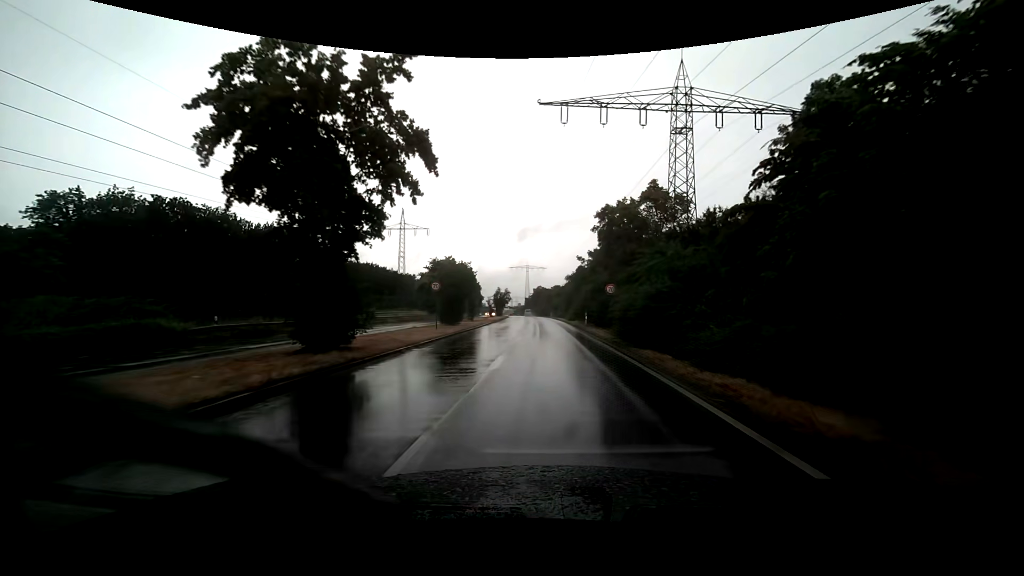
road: primary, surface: asphalt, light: Day
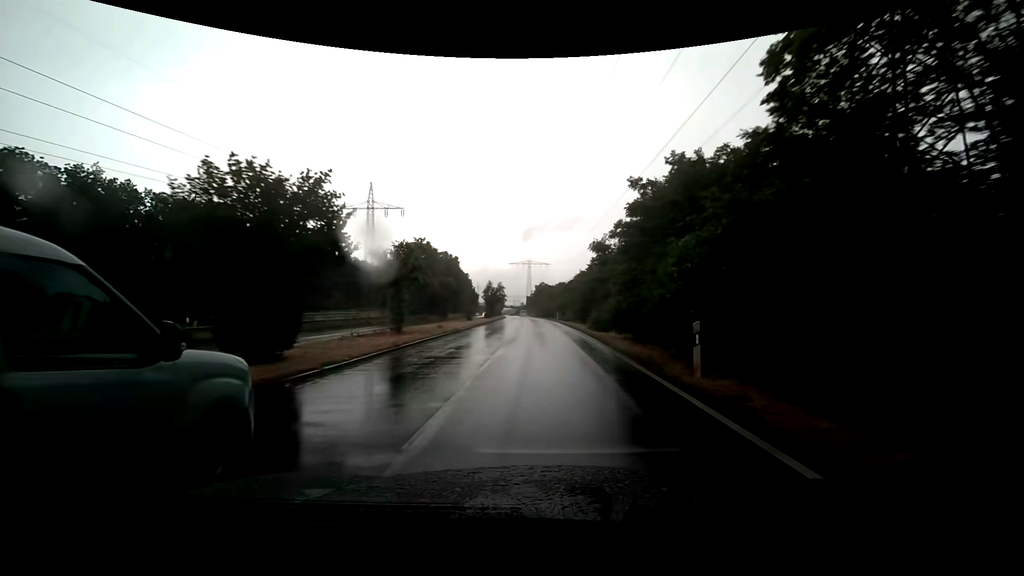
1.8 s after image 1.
(+0.2, +24.8) m; 0°
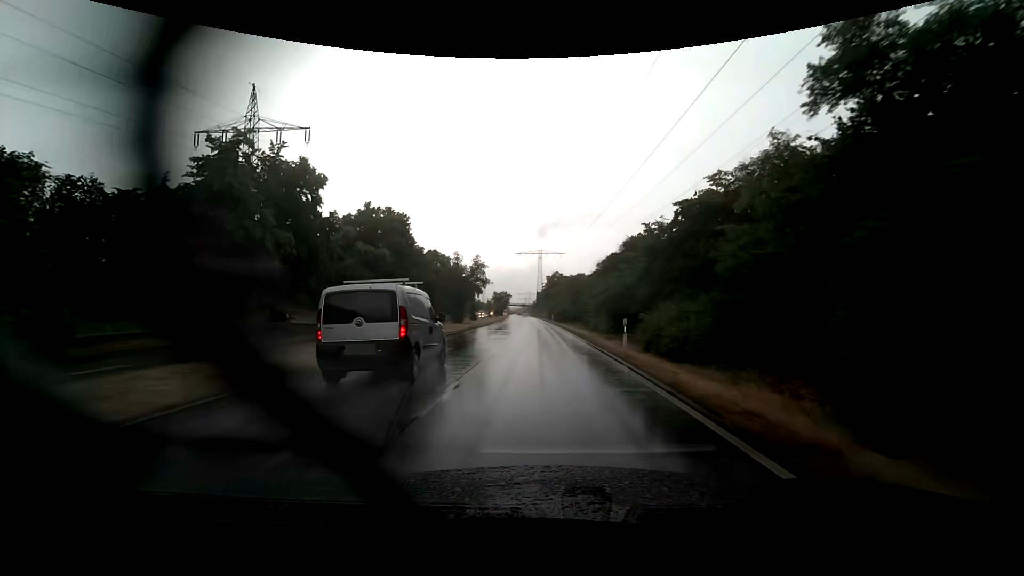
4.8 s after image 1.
(-0.7, +44.2) m; -2°
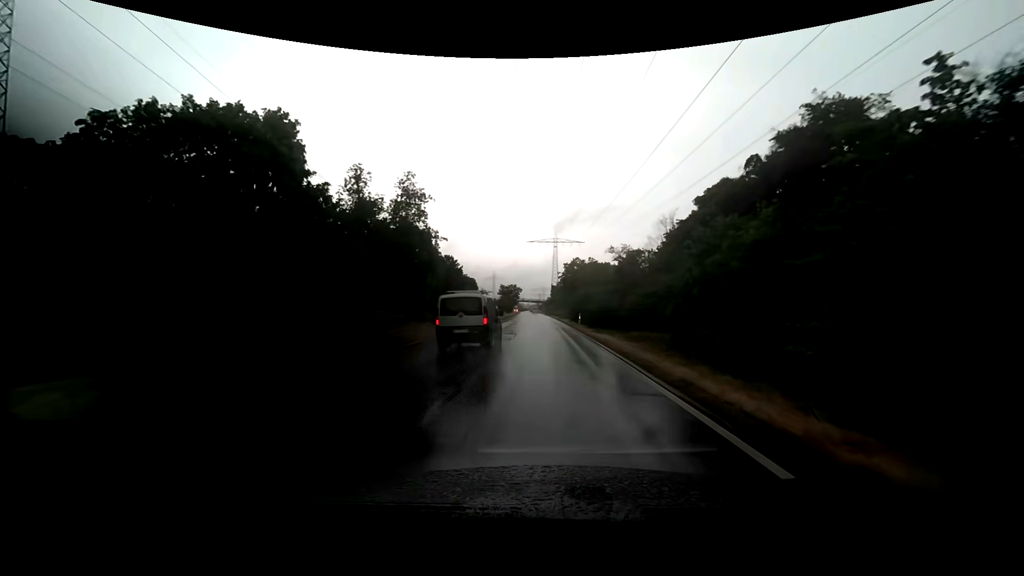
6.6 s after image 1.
(-0.2, +28.7) m; -1°
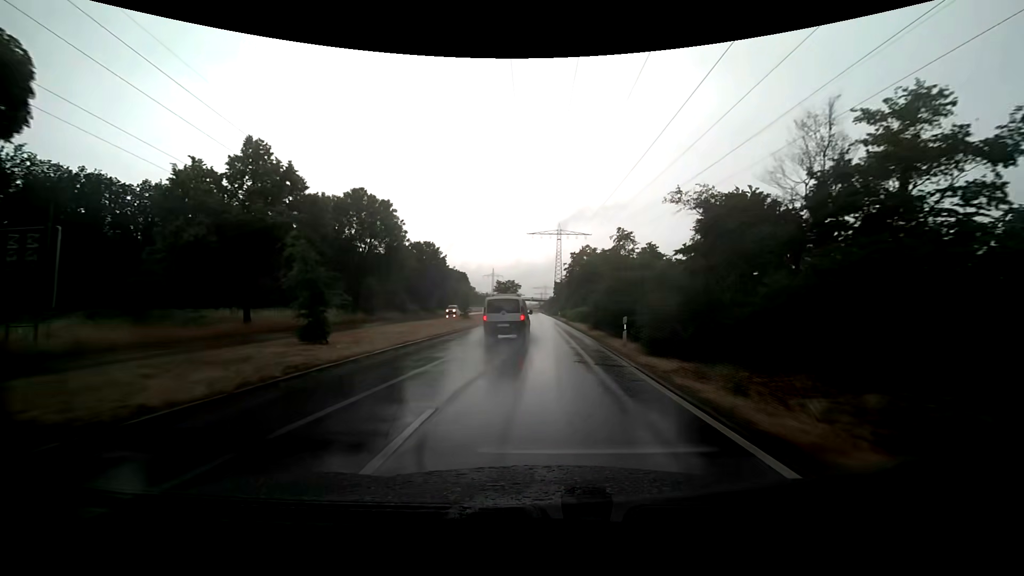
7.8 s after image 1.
(-0.2, +20.0) m; -1°
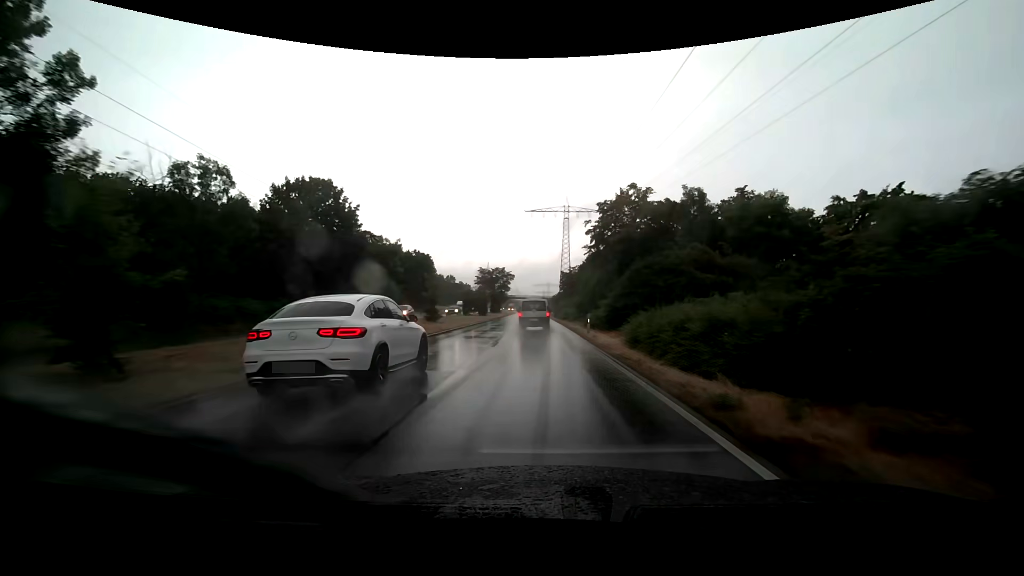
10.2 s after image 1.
(0.0, +42.0) m; 0°
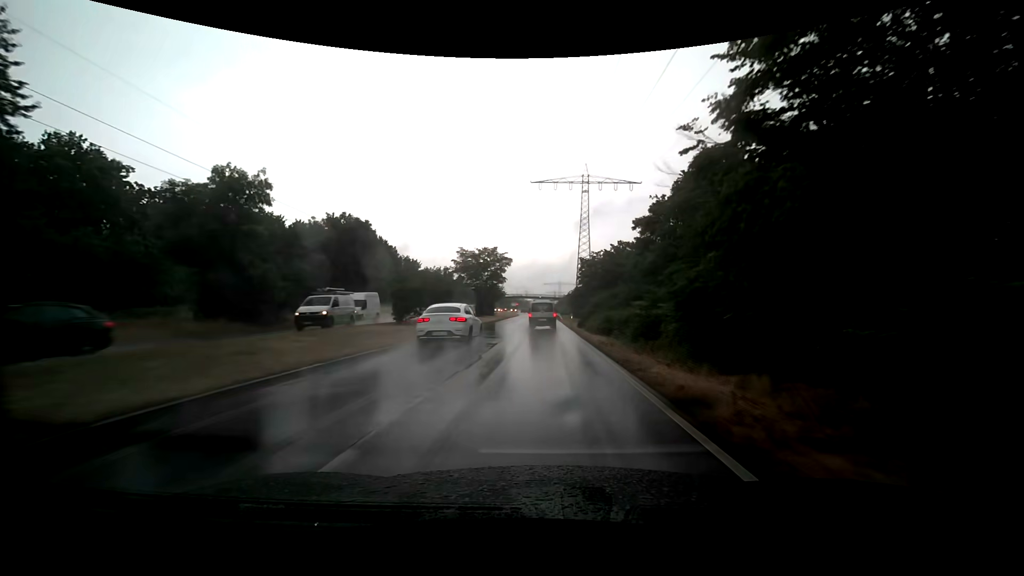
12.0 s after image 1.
(-0.1, +33.2) m; -1°
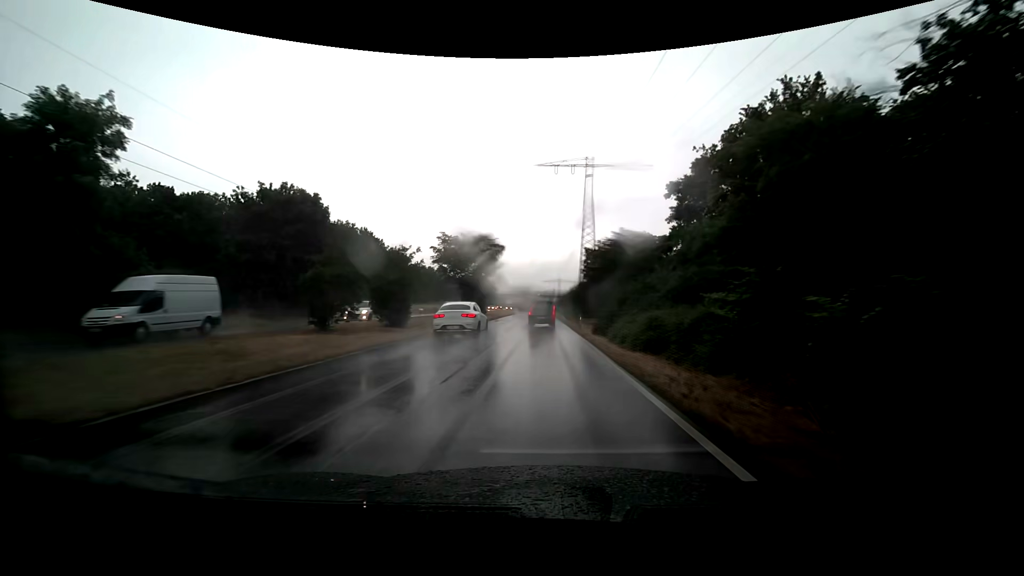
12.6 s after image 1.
(-0.1, +11.3) m; -1°
(0, +10) (0, +20) (0, +30) (0, +40) (0, +50) (0, +60) (0, +70) (0, +80) (0, +90) (0, +100) m
